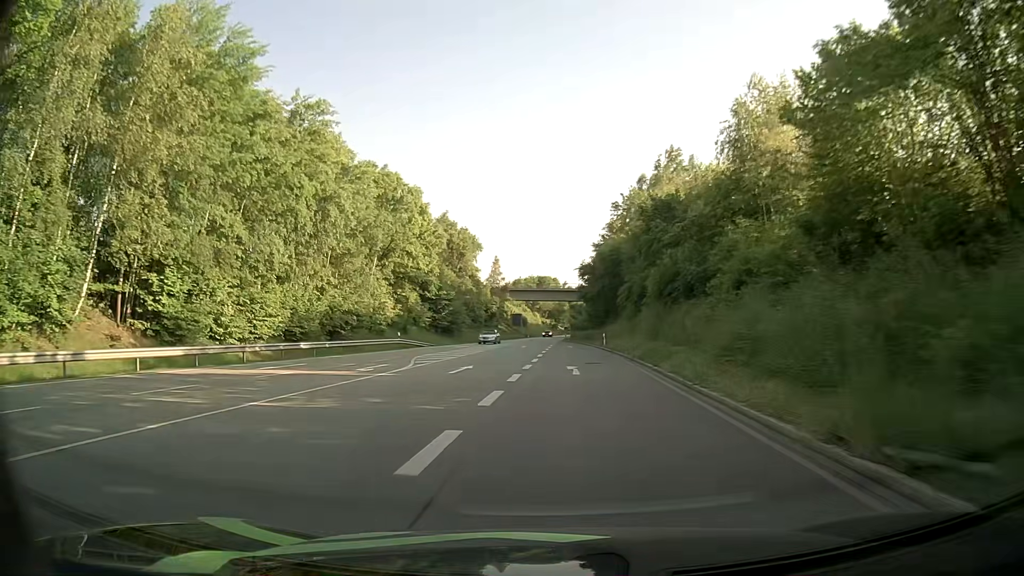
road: primary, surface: asphalt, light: Day
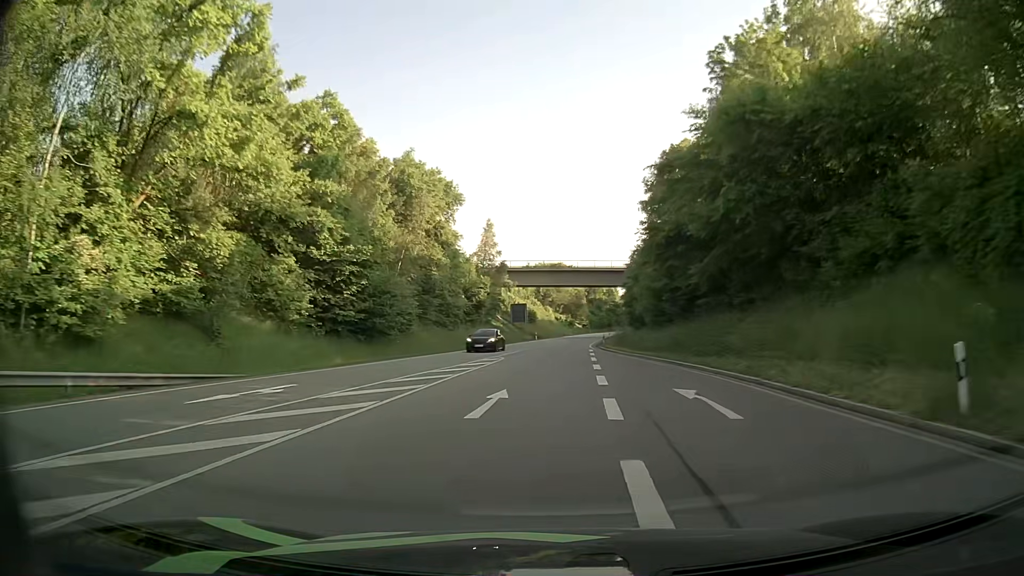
(-0.8, +44.7) m; -1°
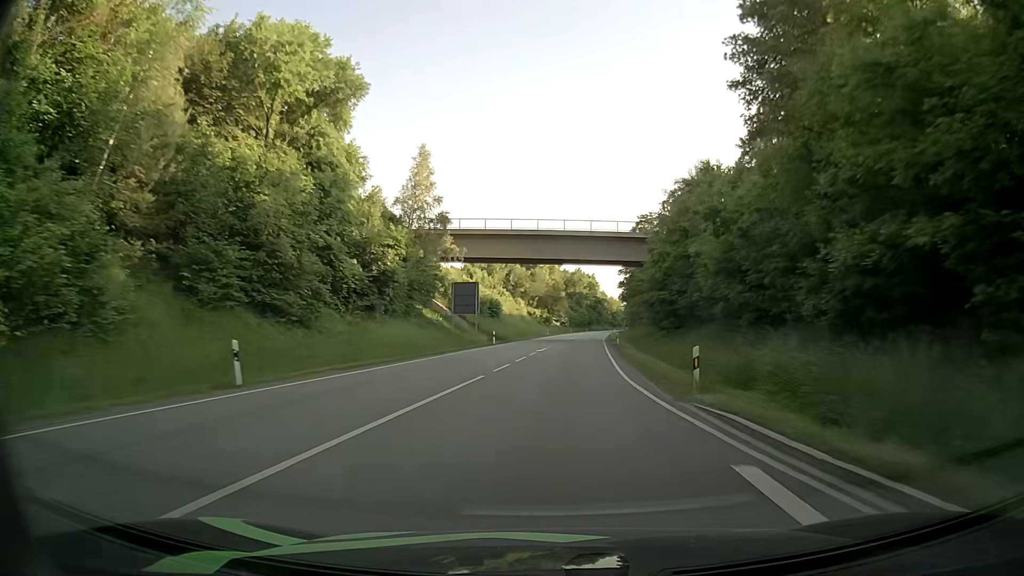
(+0.5, +36.8) m; +2°
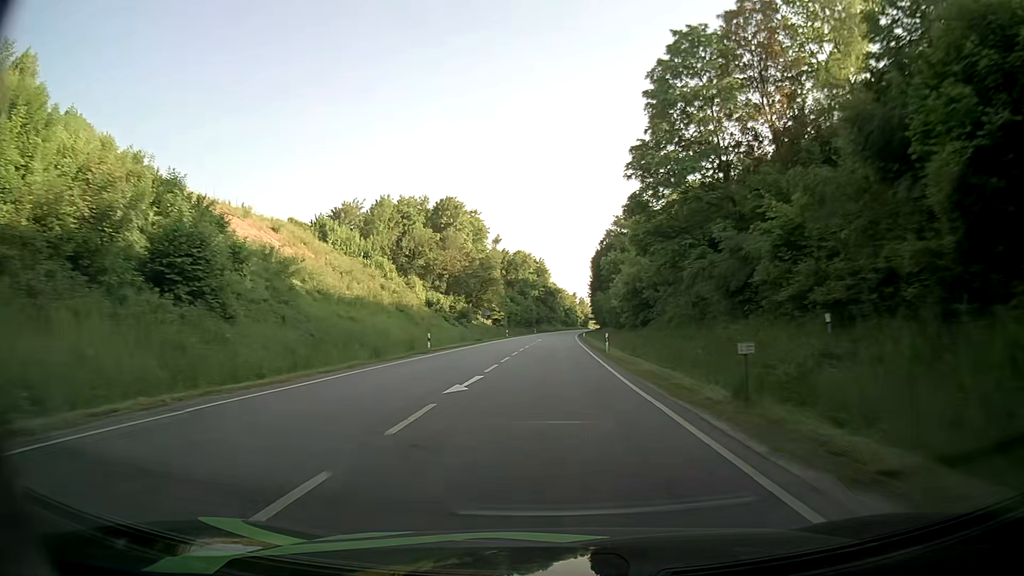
(+3.8, +66.7) m; +5°
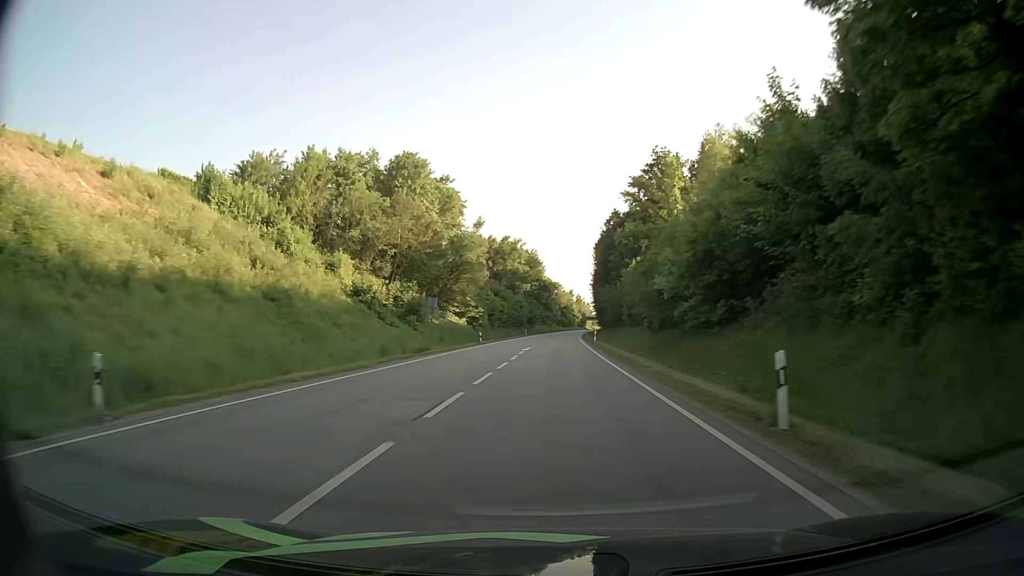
(-0.1, +28.6) m; 0°
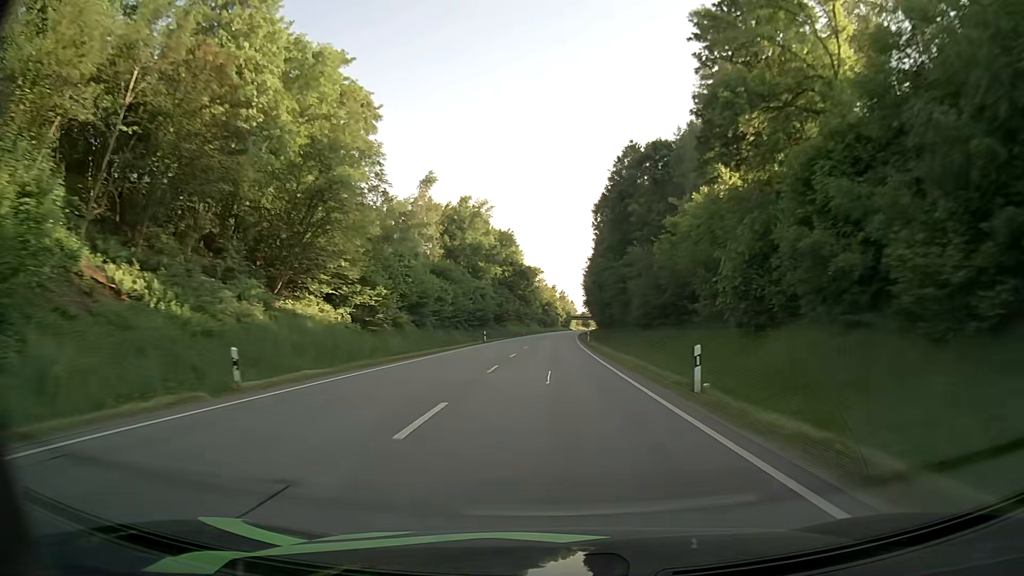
(+0.5, +44.7) m; +2°
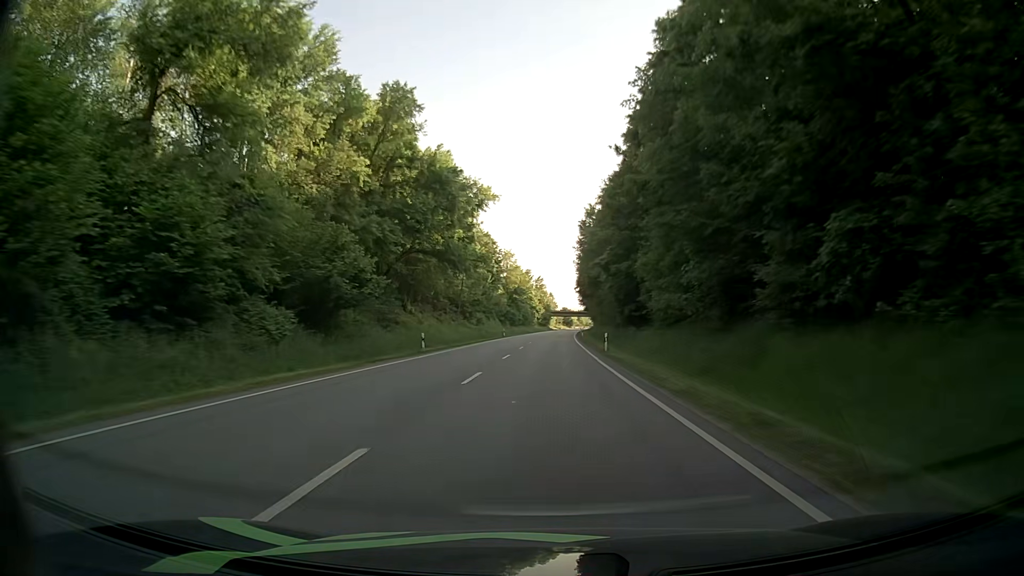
(+1.4, +77.6) m; +2°
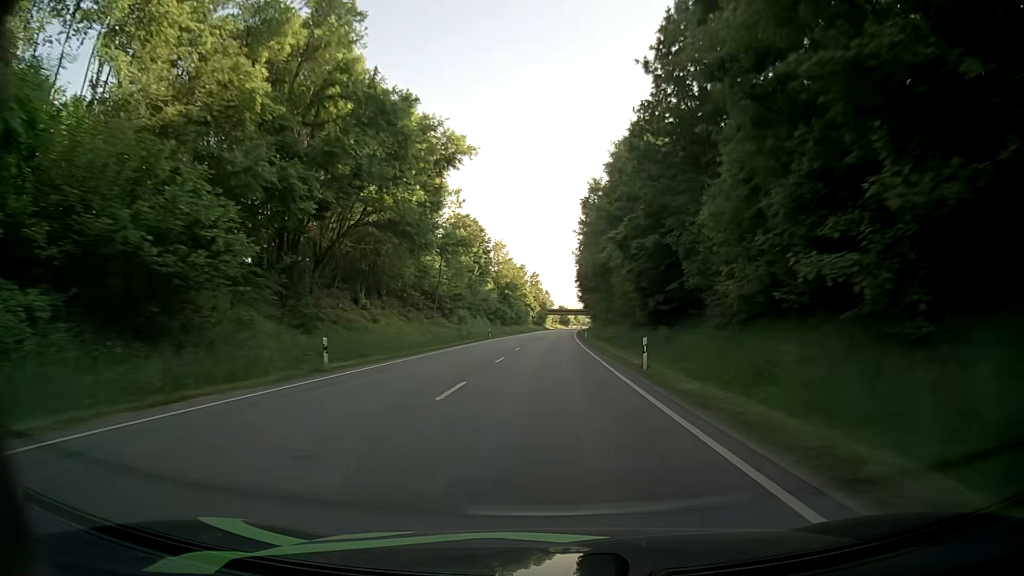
(-0.1, +15.8) m; 0°
(0, +10) (0, +20) (0, +30) (+1, +40) (+1, +50) (+1, +60) (+1, +70) (+2, +80) (+2, +90) (+2, +100) m
